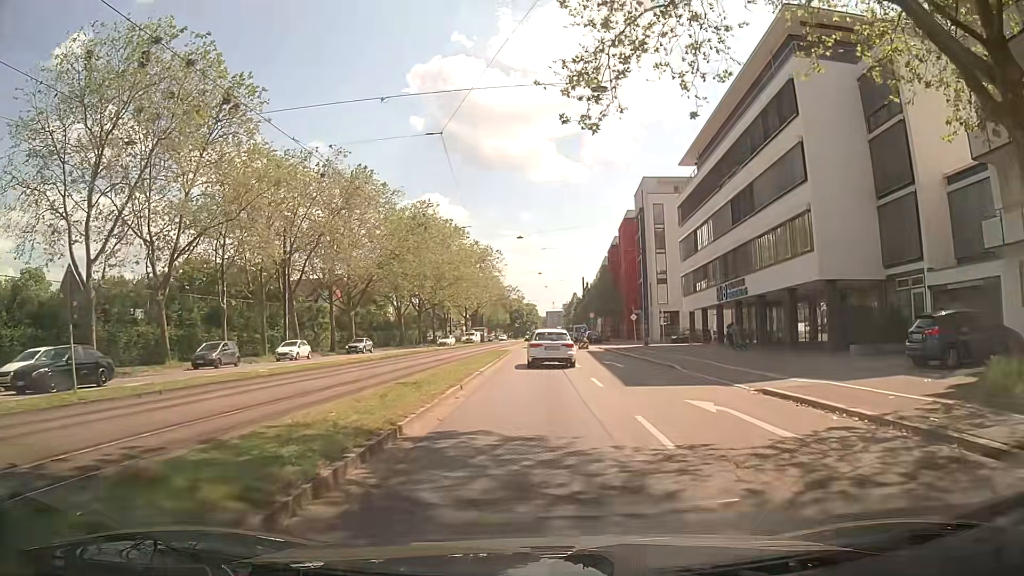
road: primary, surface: asphalt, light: Day
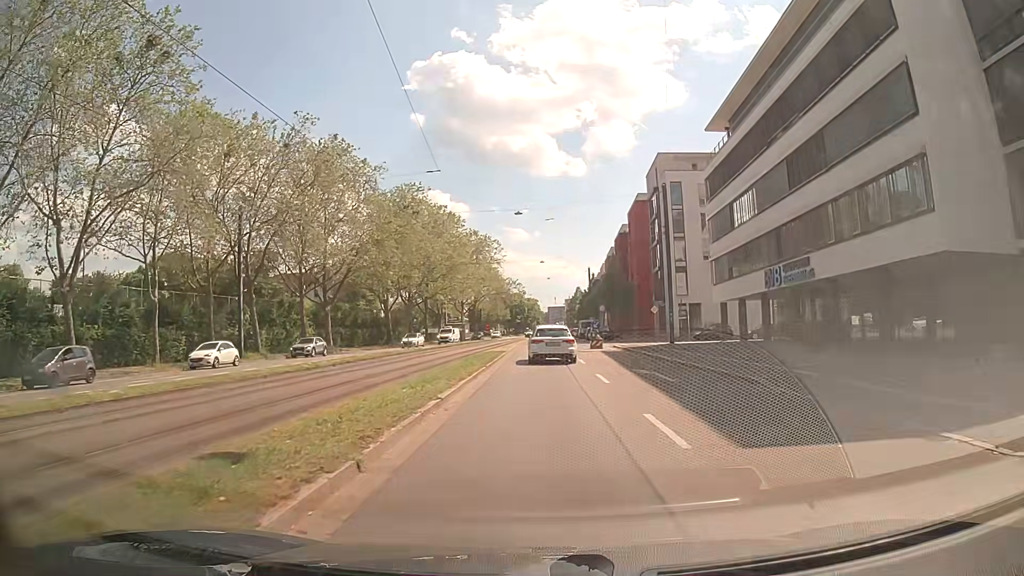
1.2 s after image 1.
(-0.2, +9.3) m; -1°
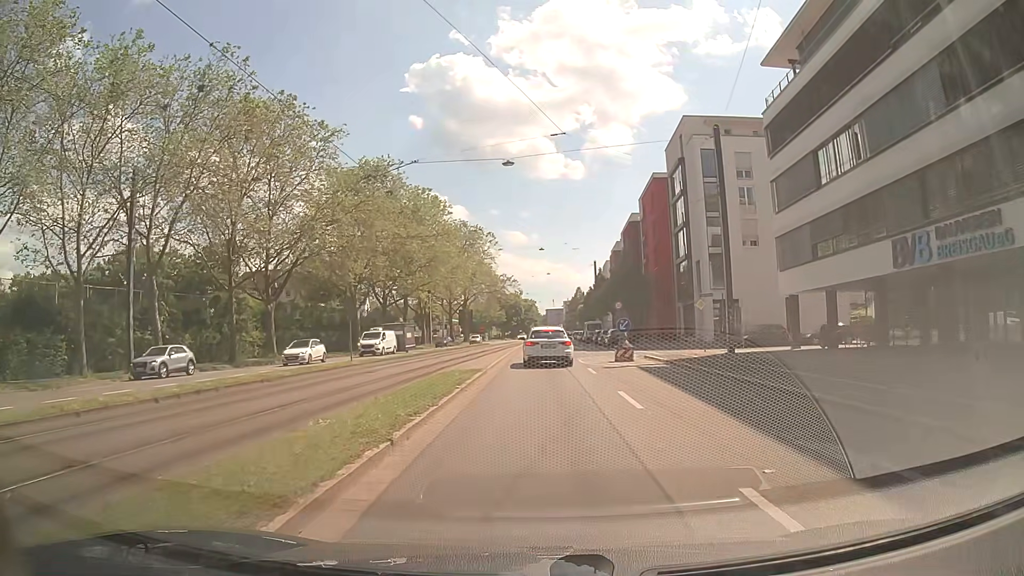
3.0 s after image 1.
(0.0, +13.9) m; 0°
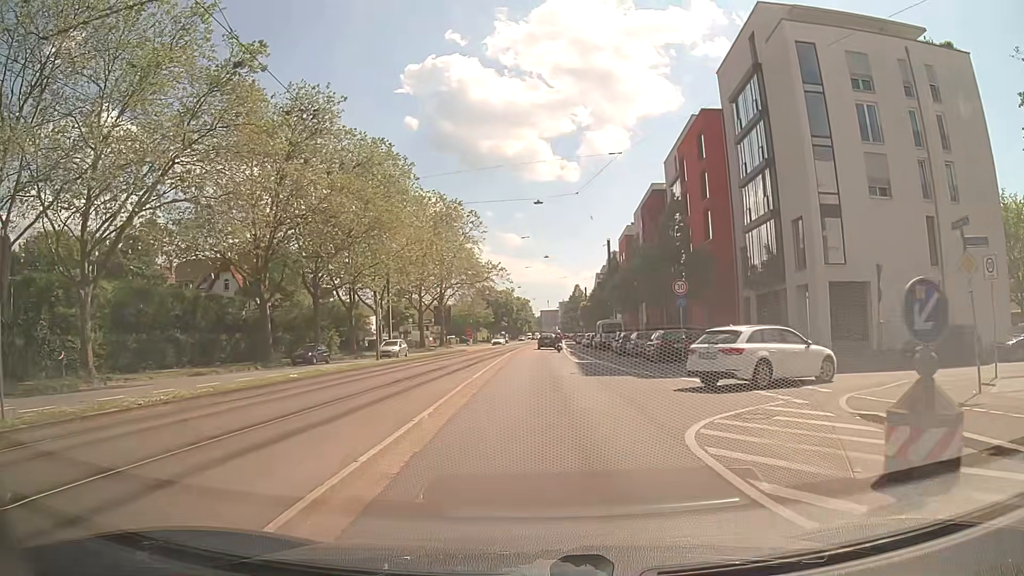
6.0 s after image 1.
(+0.2, +22.6) m; +1°
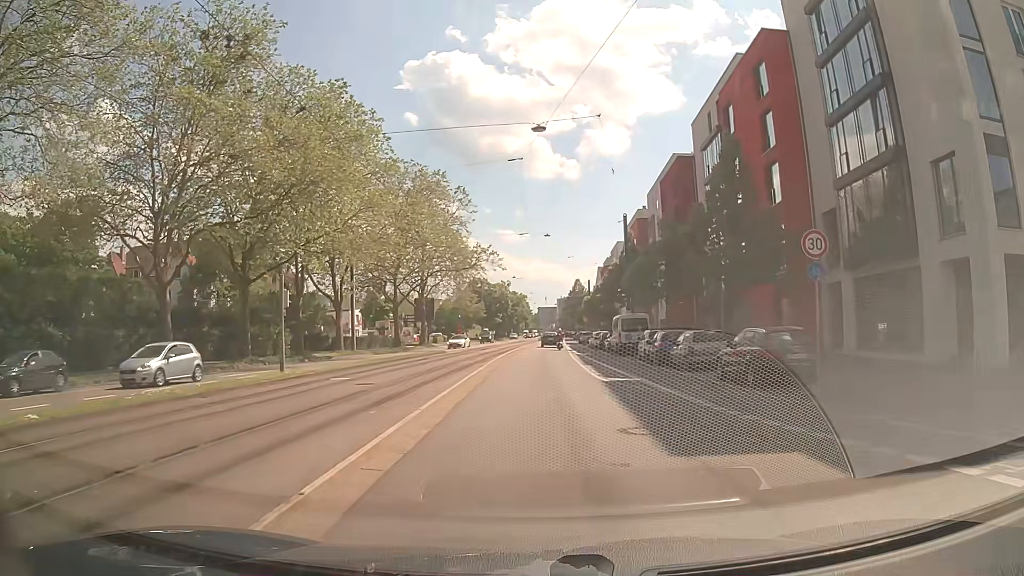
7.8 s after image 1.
(0.0, +13.6) m; +1°
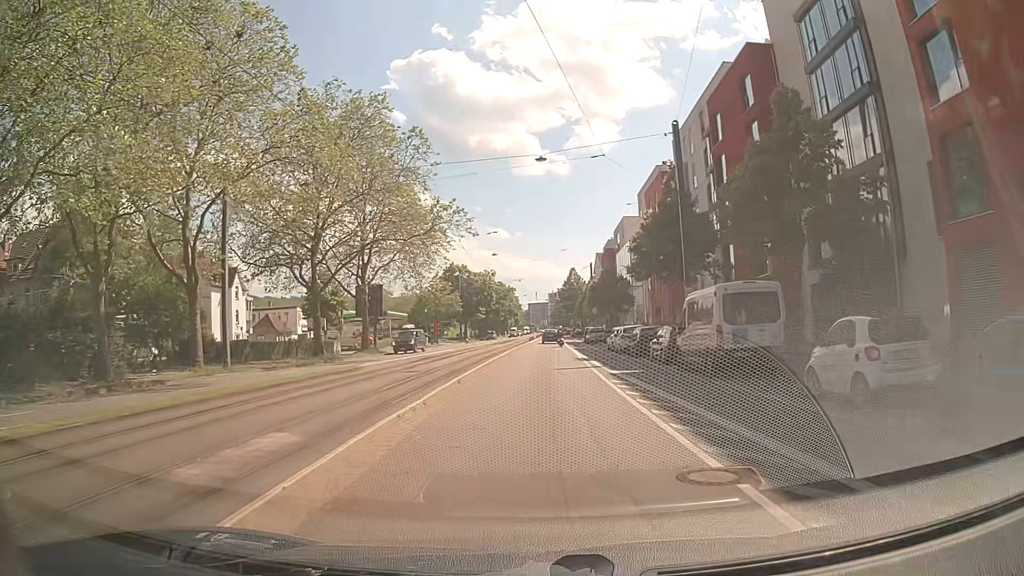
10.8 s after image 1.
(0.0, +23.4) m; 0°
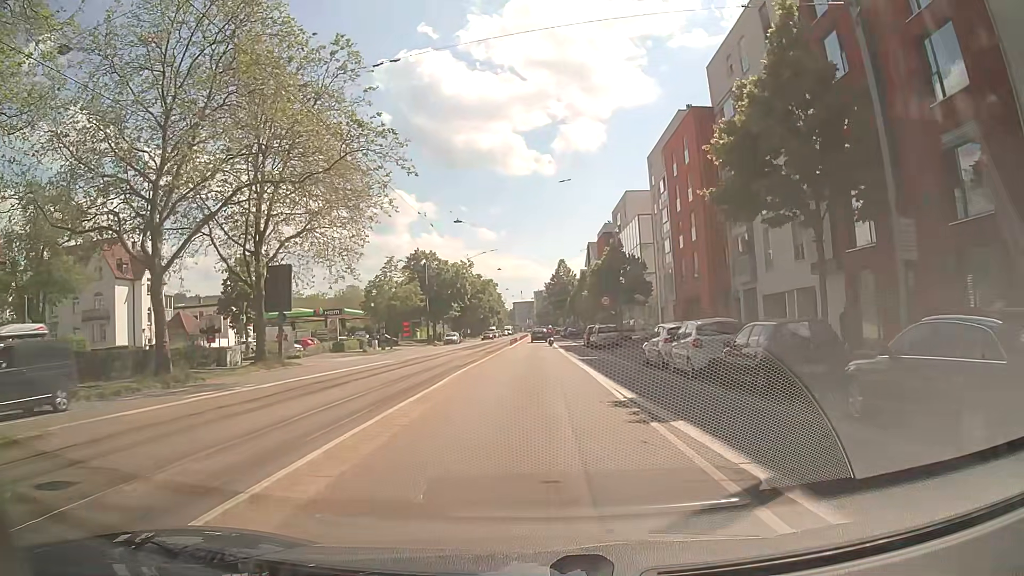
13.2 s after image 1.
(+0.4, +19.2) m; +2°
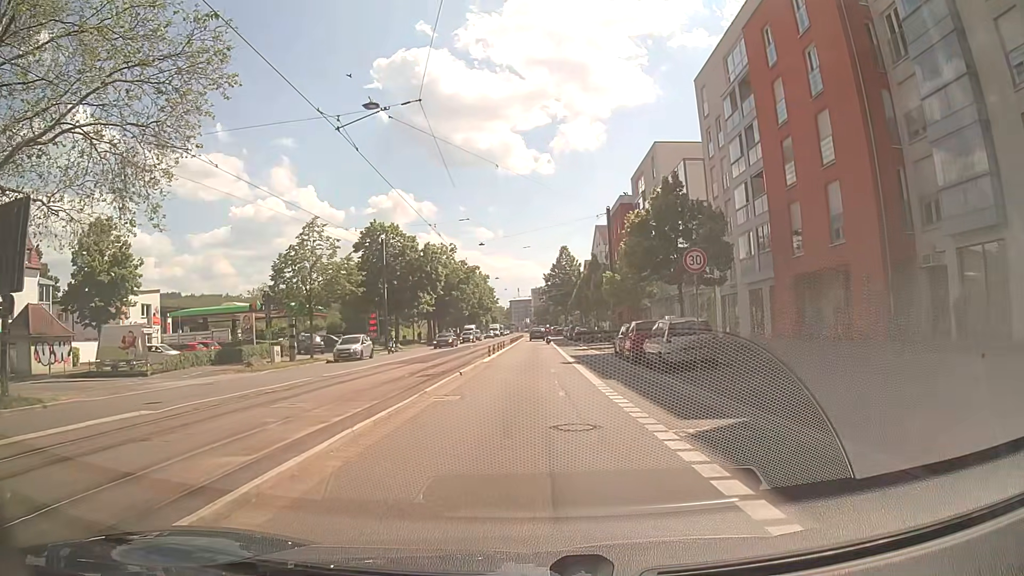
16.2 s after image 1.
(0.0, +22.9) m; 0°
(0, +10) (0, +20) (0, +30) (0, +40) (0, +50) (0, +60) (0, +70) (0, +80) (0, +90) (0, +100) m
